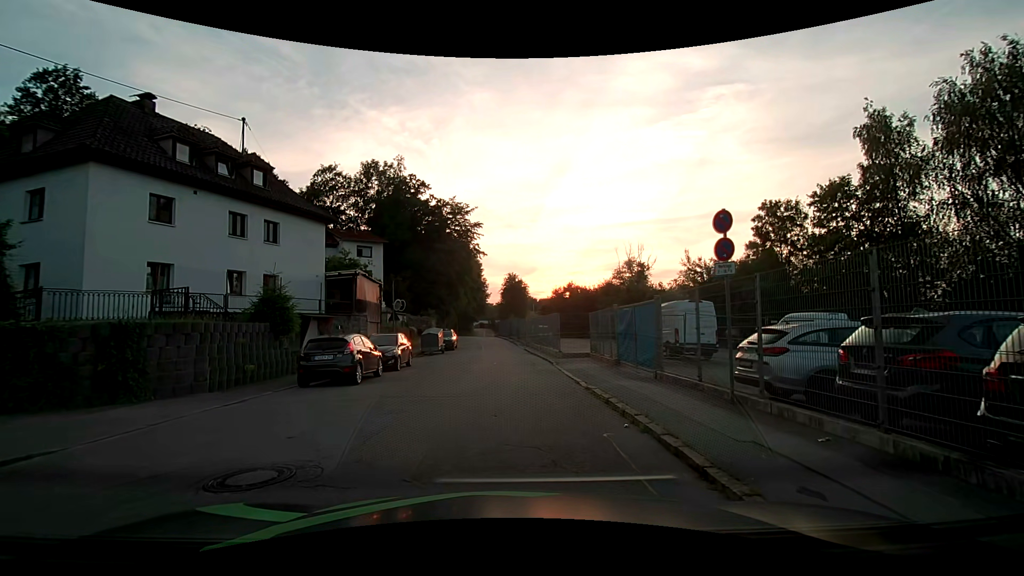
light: Day
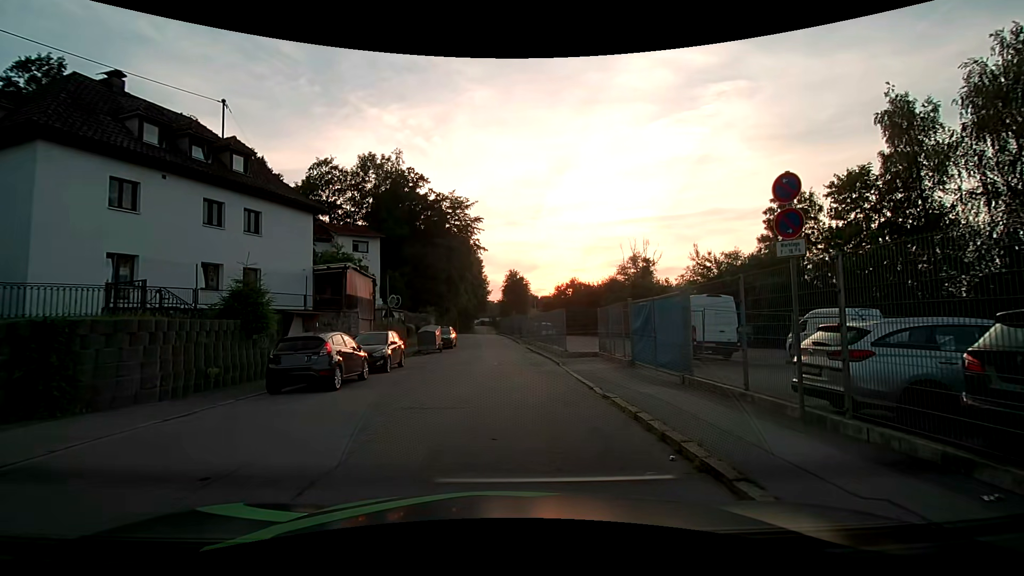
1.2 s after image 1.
(0.0, +2.0) m; -1°
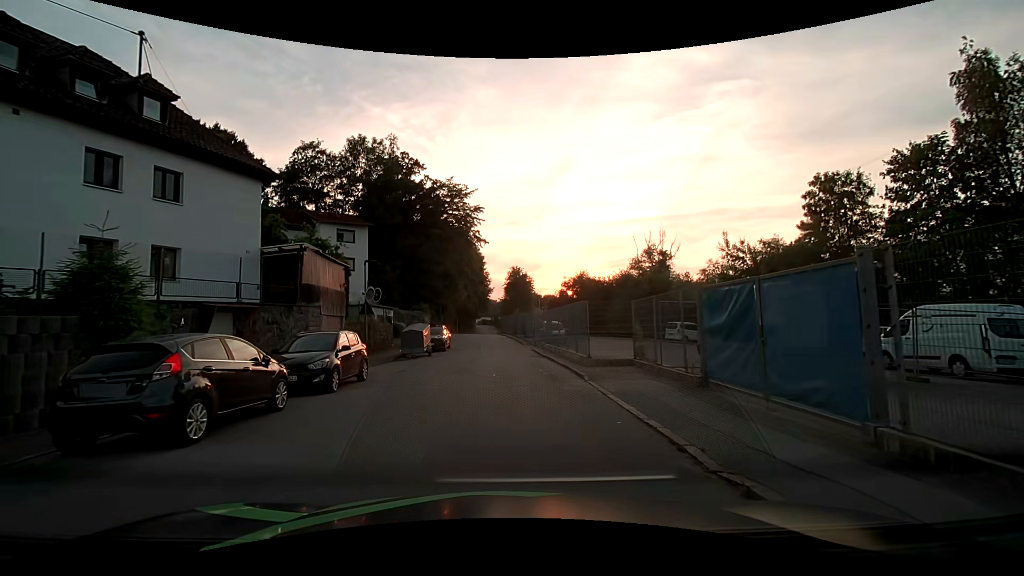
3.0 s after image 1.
(+0.1, +5.9) m; +1°
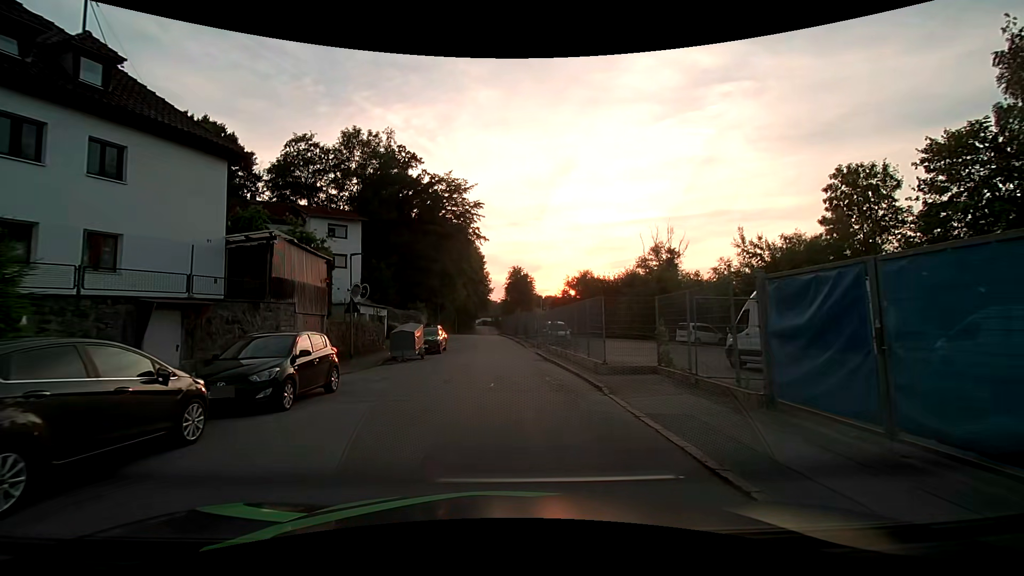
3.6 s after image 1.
(0.0, +2.6) m; -1°
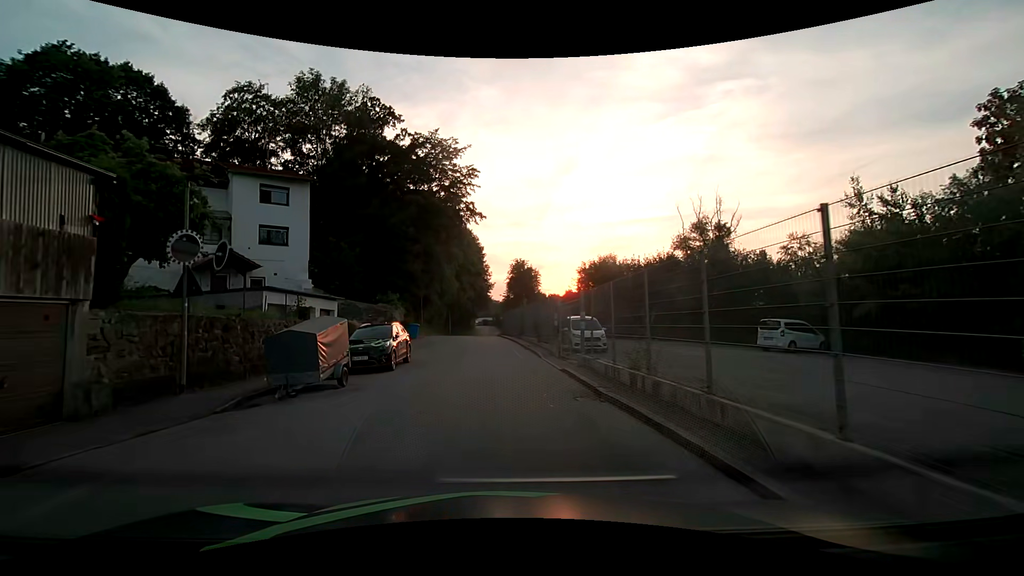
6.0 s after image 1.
(0.0, +12.7) m; 0°
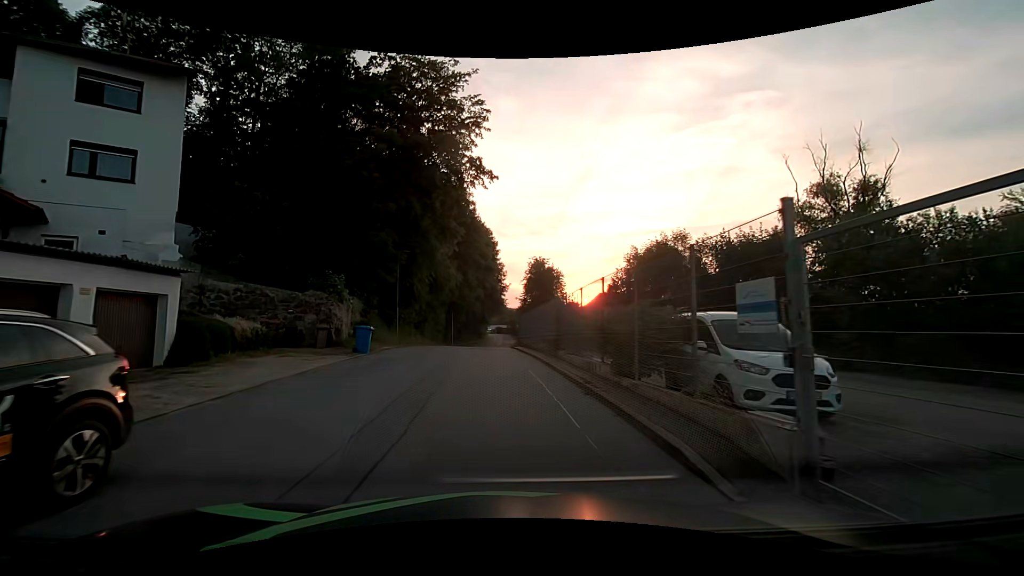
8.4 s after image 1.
(-0.3, +15.6) m; -2°
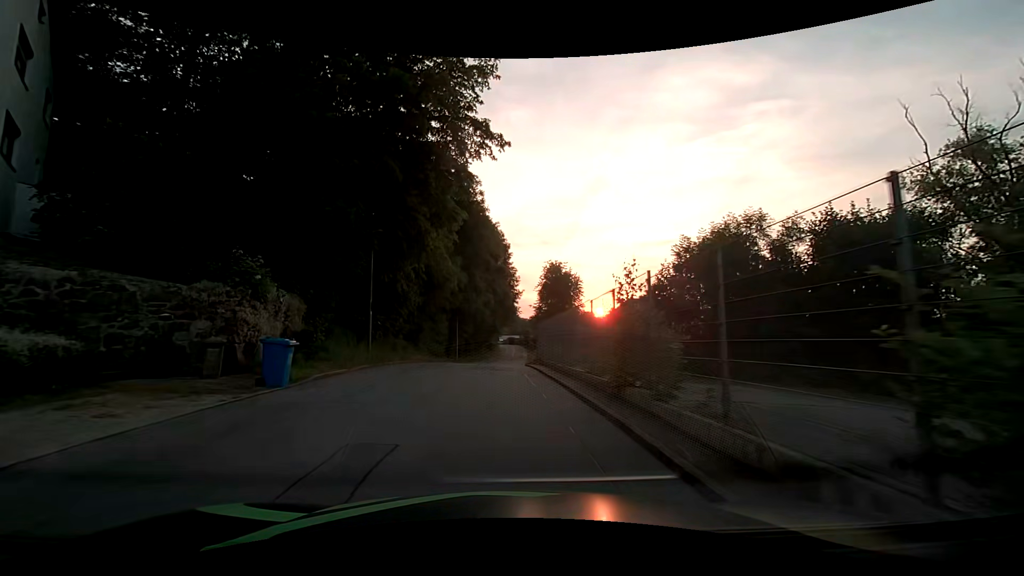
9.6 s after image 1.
(0.0, +8.4) m; 0°
